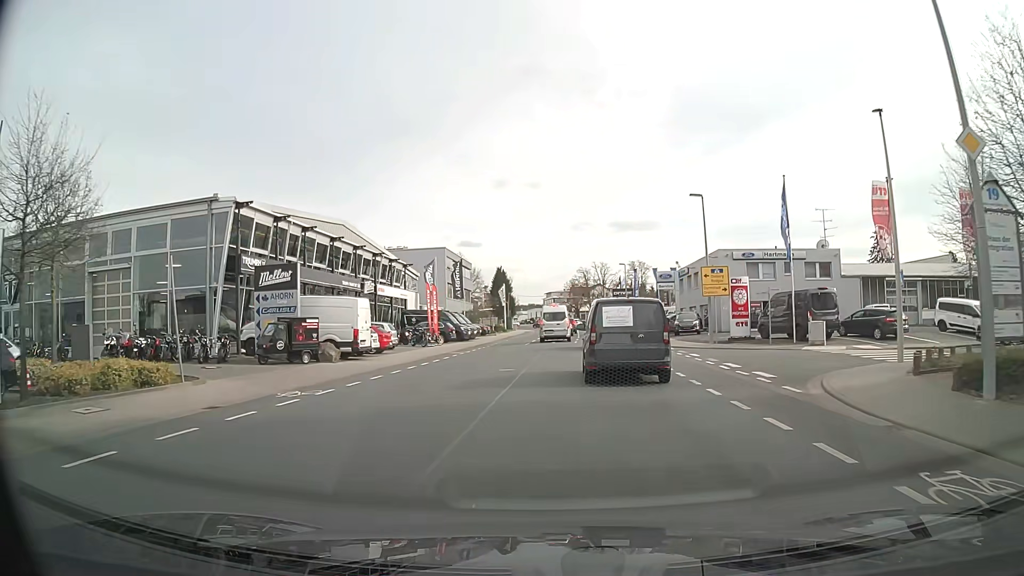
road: tertiary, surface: asphalt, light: Day
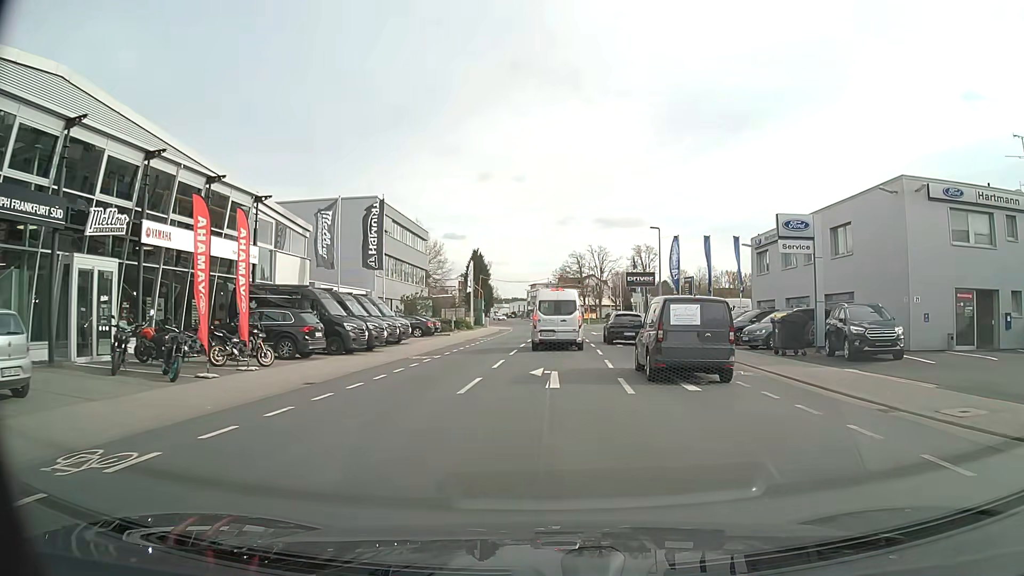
(+0.1, +29.4) m; +1°
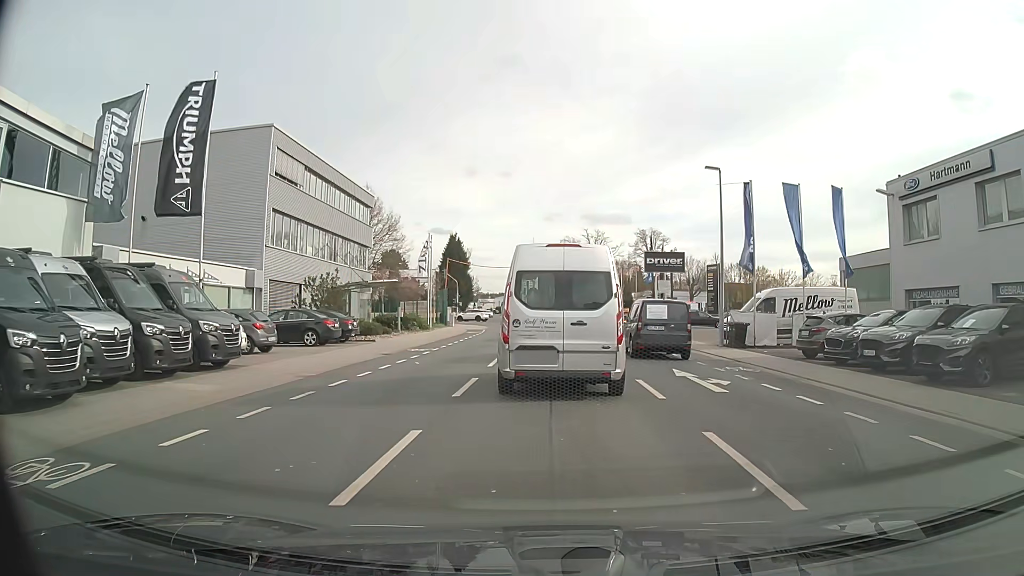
(+0.3, +18.9) m; +1°
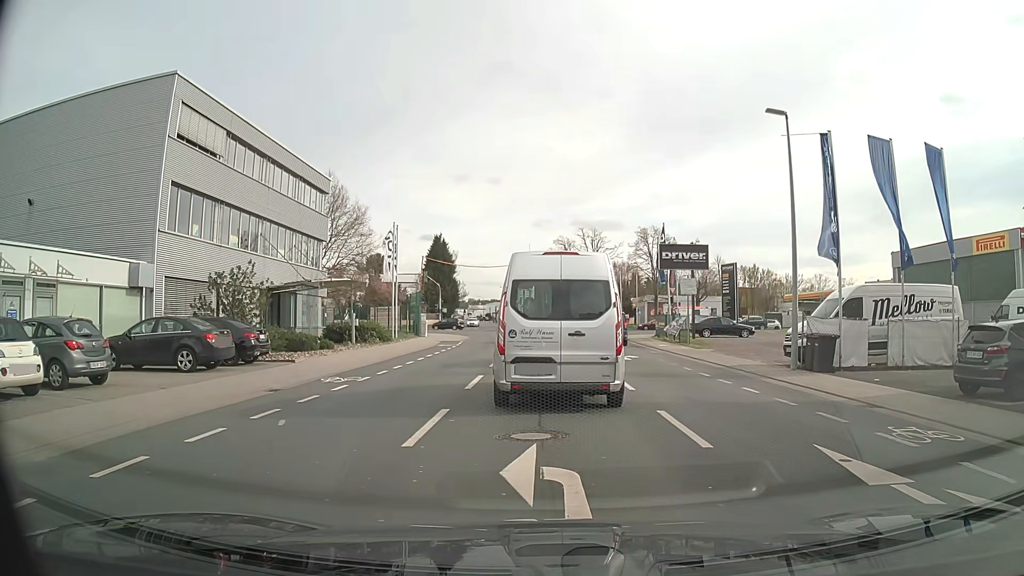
(+0.1, +9.2) m; +1°
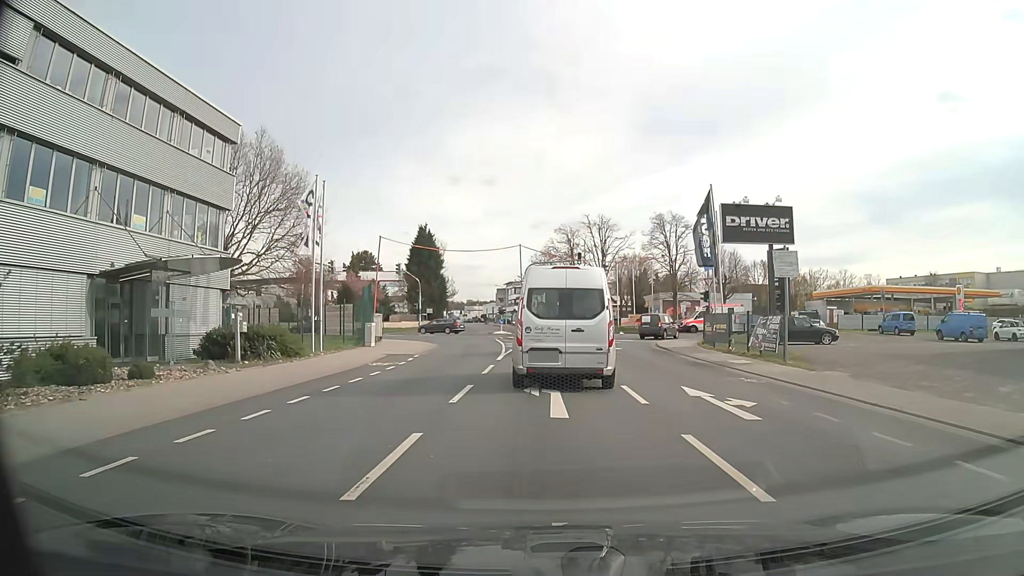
(0.0, +14.7) m; 0°
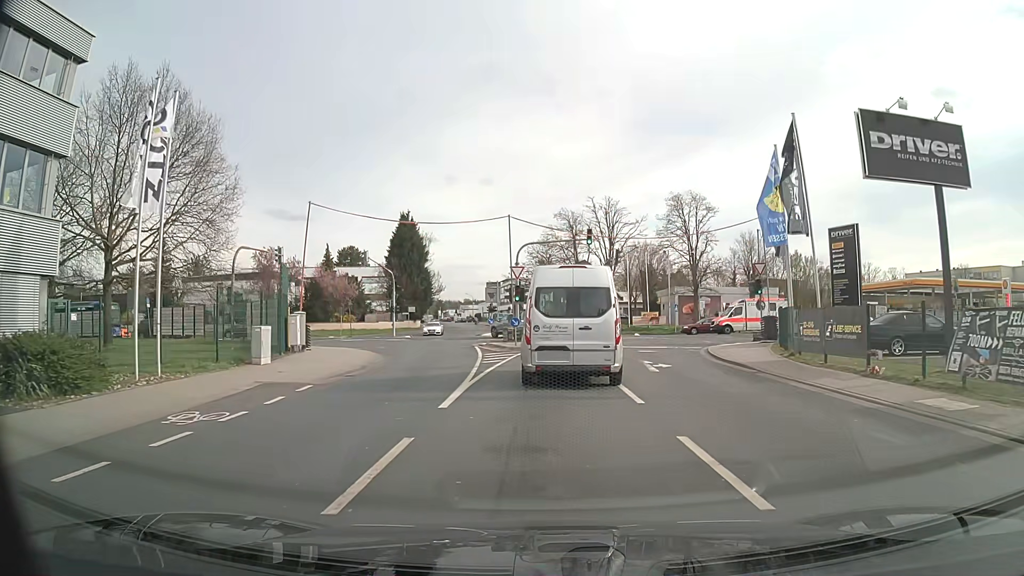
(+0.1, +12.6) m; +1°
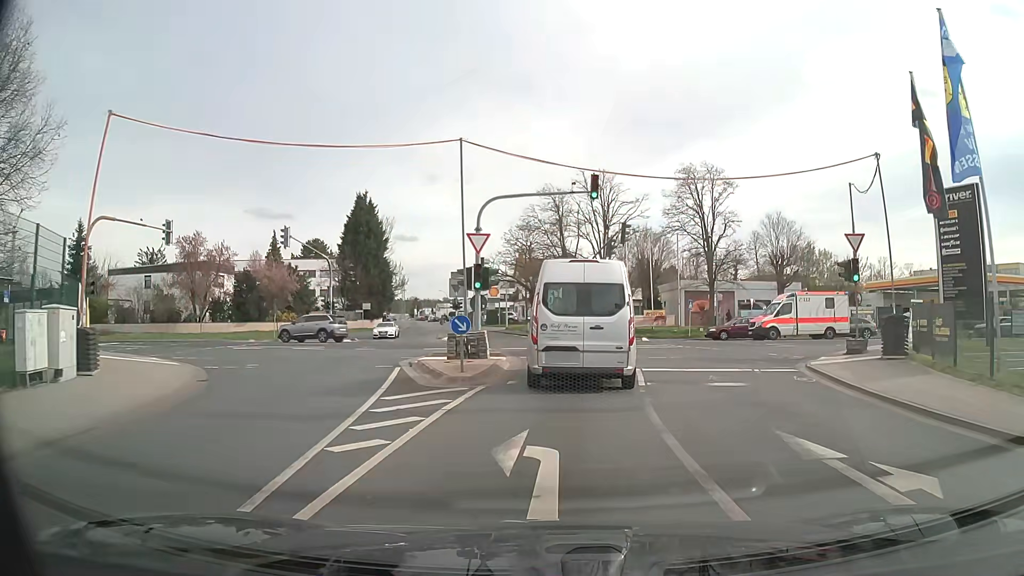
(0.0, +14.0) m; +1°
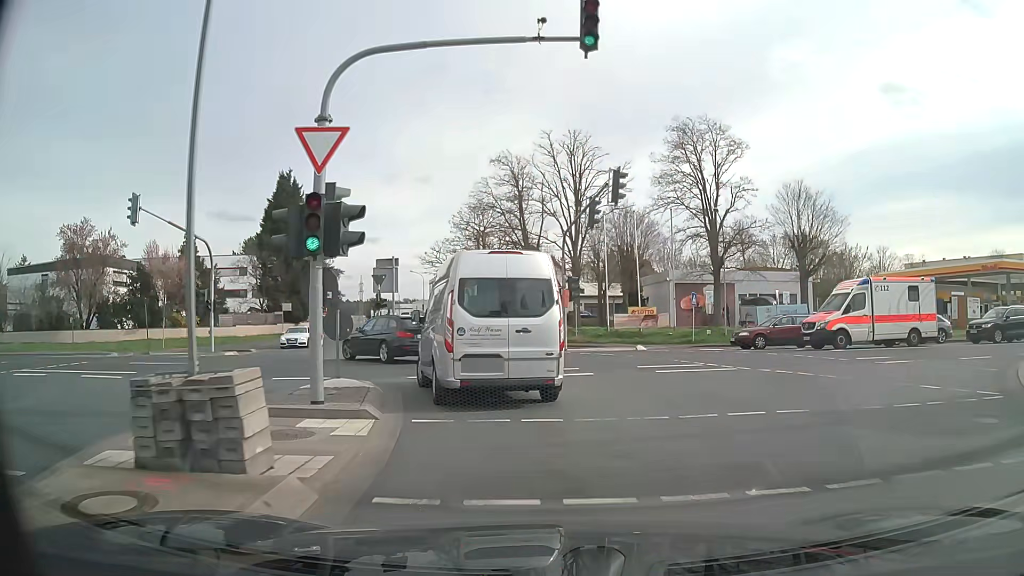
(+0.4, +13.1) m; +4°
(-1, +10) (-4, +19) (-12, +25) (-22, +27) (-32, +26) (-42, +25) (-52, +24) (-62, +23) (-72, +22) (-82, +20) m
